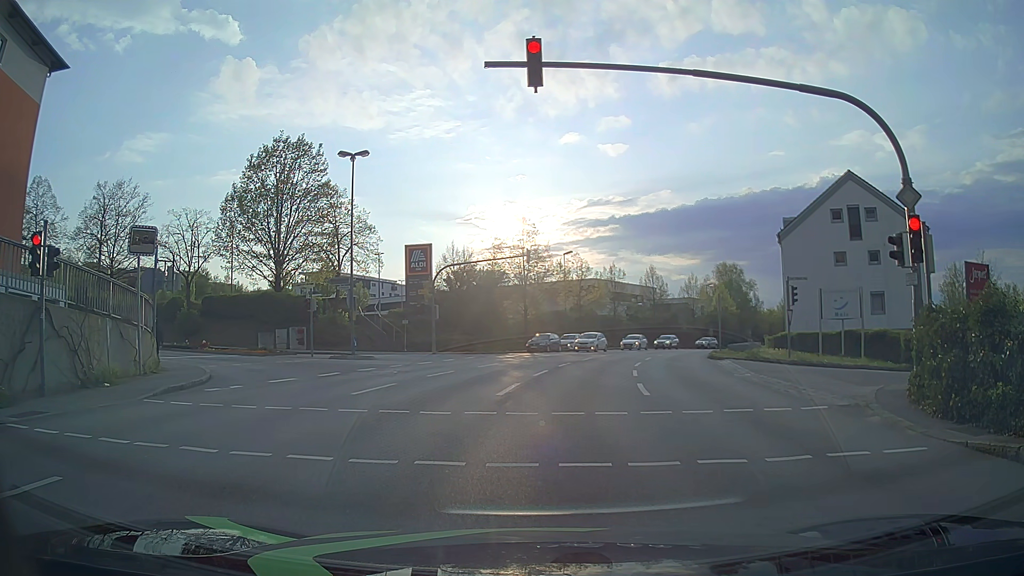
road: tertiary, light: Day
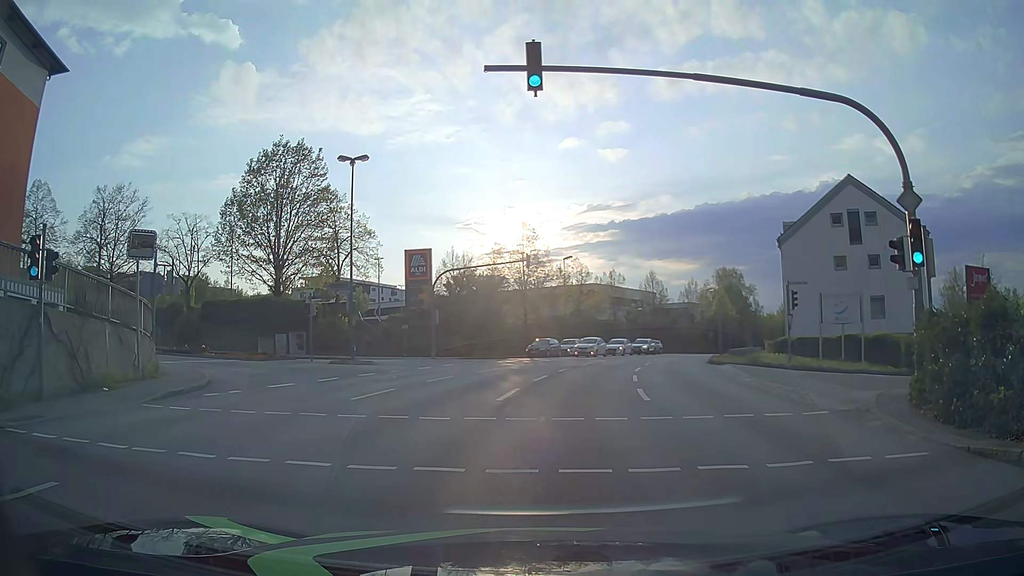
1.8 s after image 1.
(0.0, +0.1) m; 0°
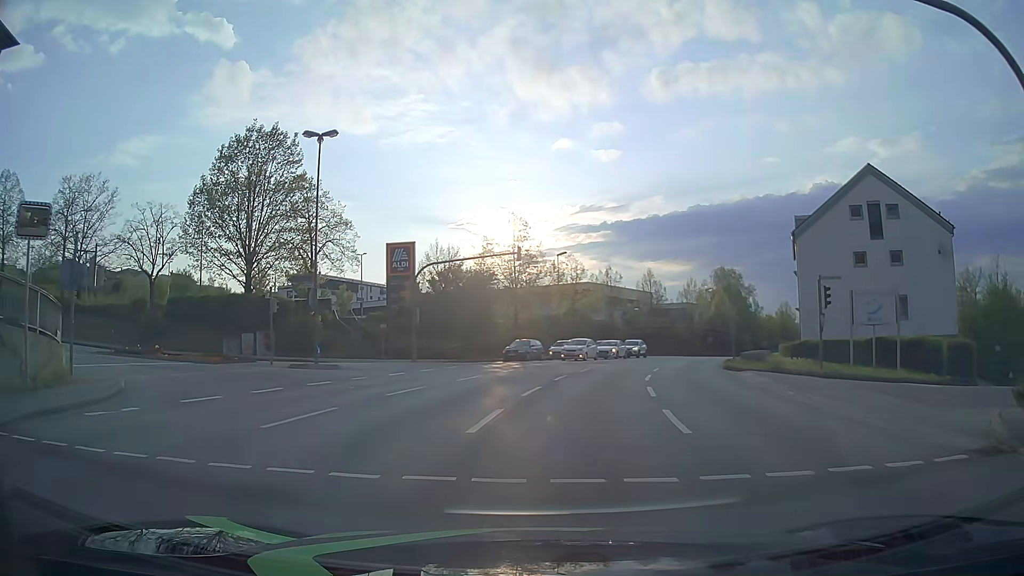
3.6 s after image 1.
(0.0, +5.0) m; 0°
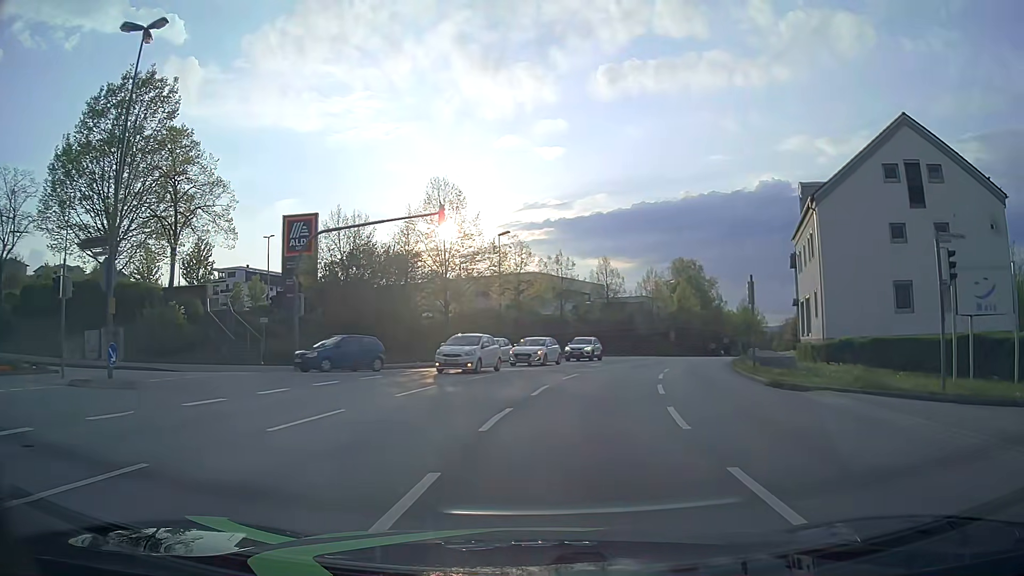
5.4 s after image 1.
(+0.5, +12.4) m; +6°
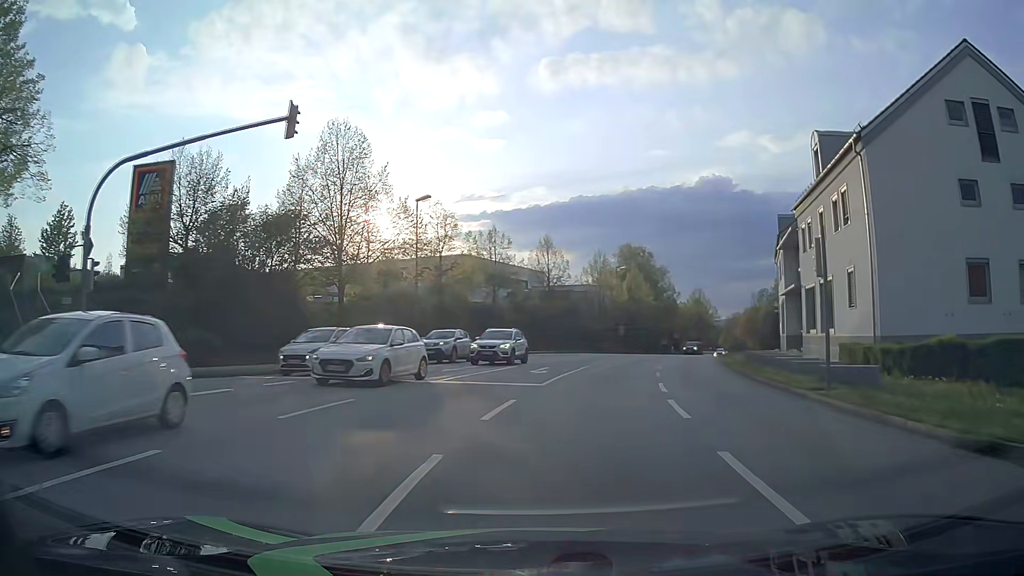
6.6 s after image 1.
(+0.4, +11.7) m; +4°
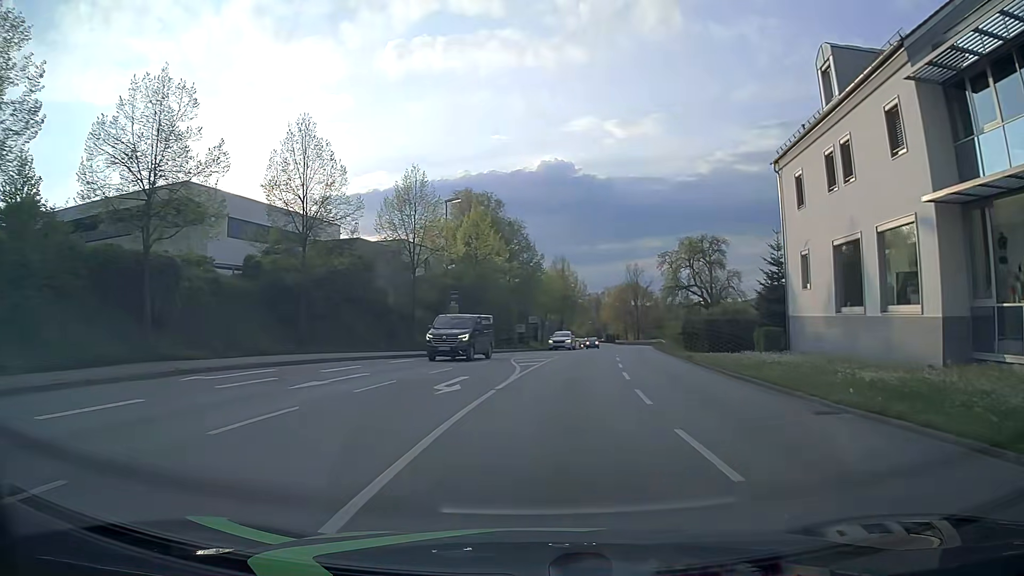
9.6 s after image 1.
(+4.9, +34.0) m; +14°
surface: asphalt
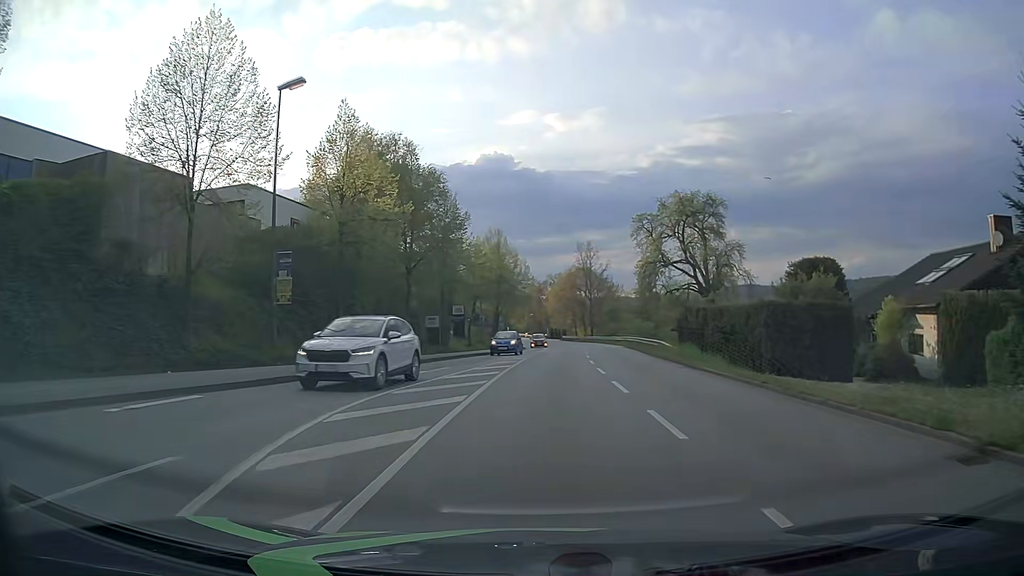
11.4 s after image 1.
(+1.3, +22.1) m; +6°
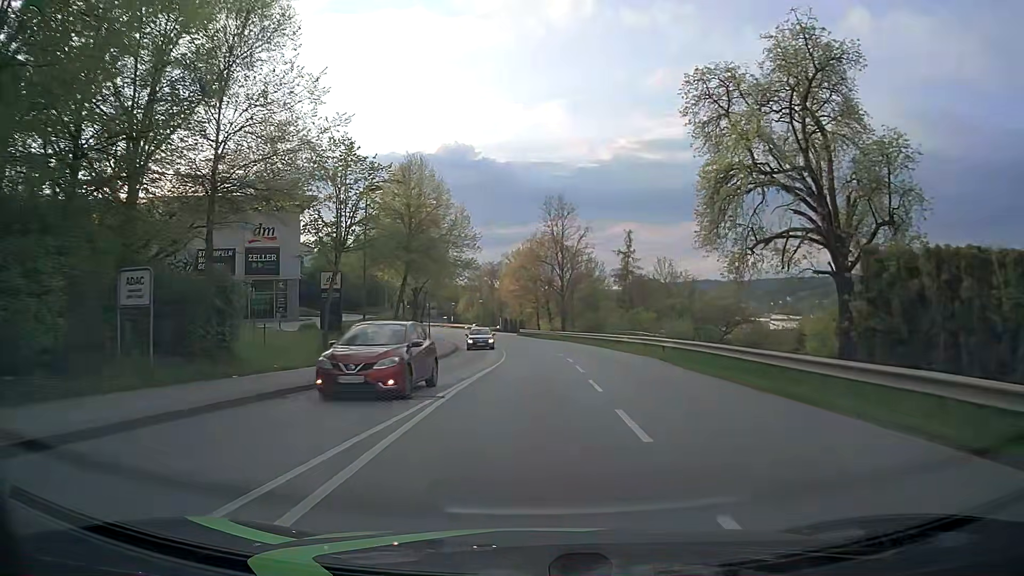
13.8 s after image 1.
(+0.9, +30.3) m; +3°
(0, +10) (0, +20) (0, +30) (0, +40) (-1, +50) (-2, +60) (-3, +70) (-5, +80) (-7, +89) (-10, +99) m
